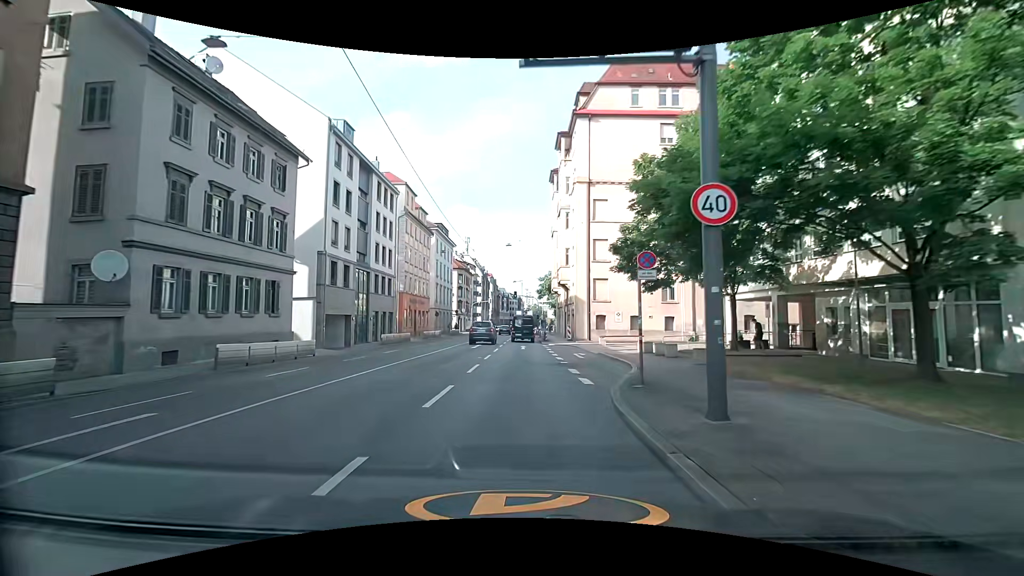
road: primary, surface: asphalt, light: Day
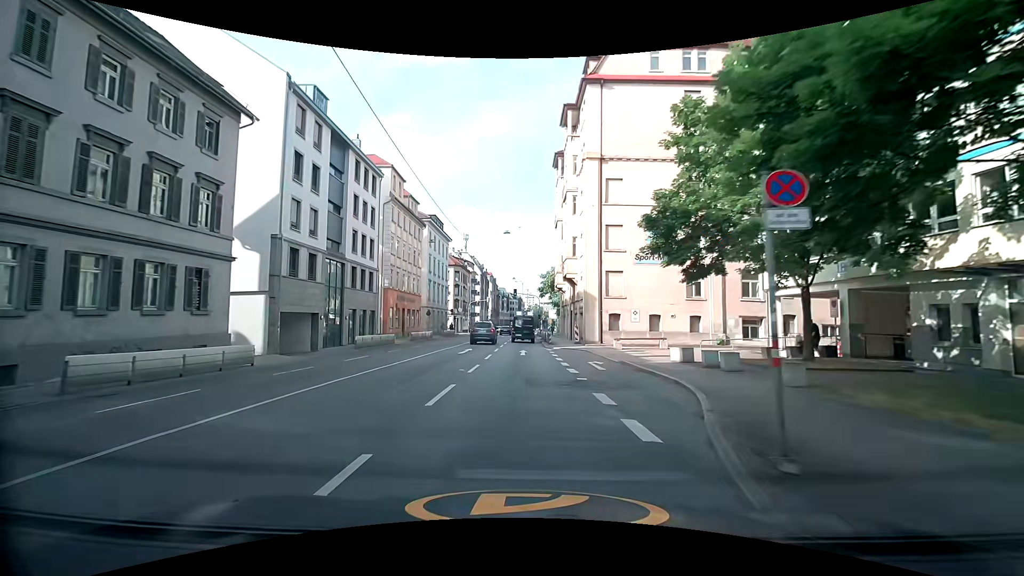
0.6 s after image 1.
(0.0, +6.0) m; +1°
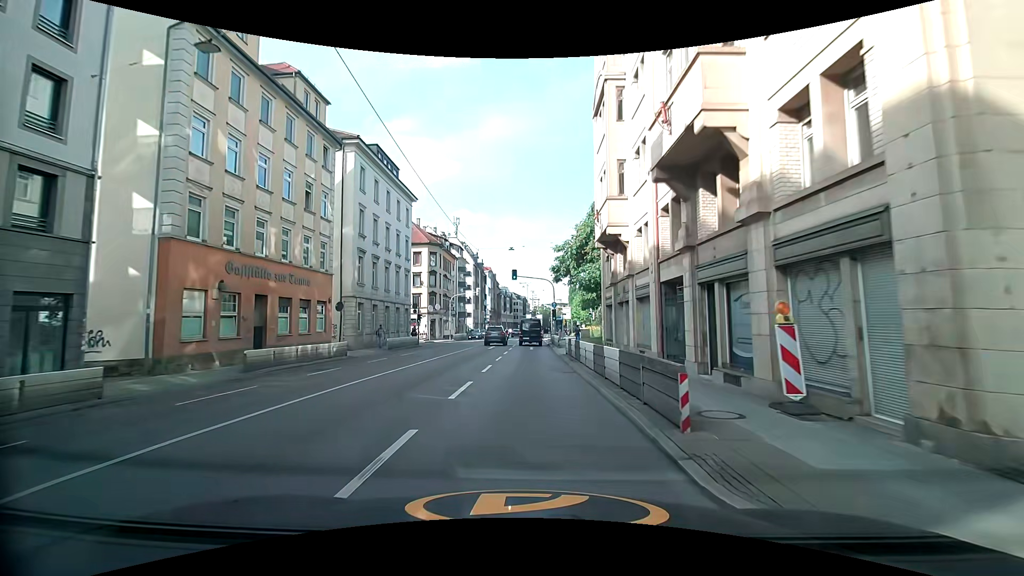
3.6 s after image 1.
(-0.3, +29.6) m; -2°
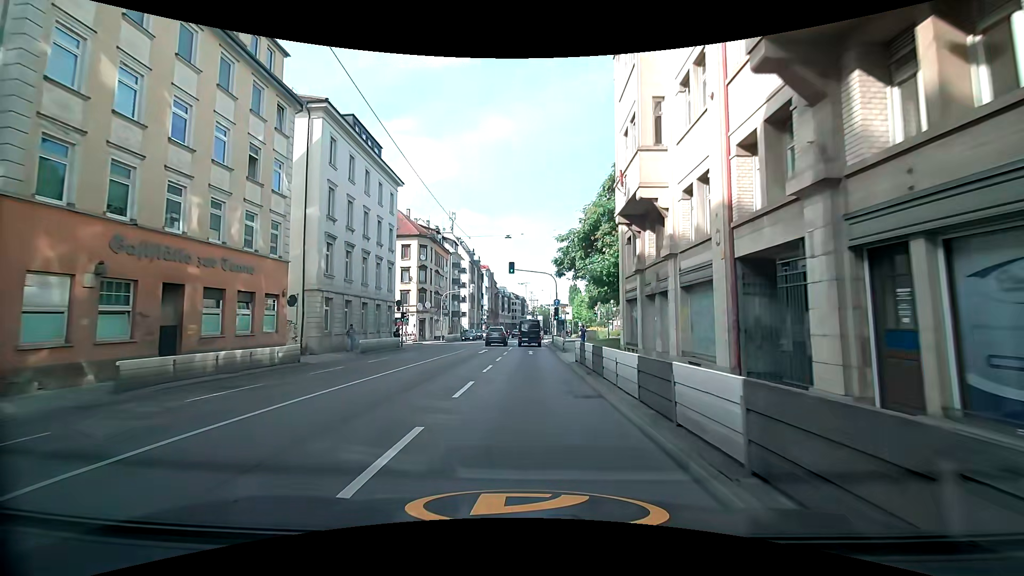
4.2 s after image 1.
(+0.1, +6.0) m; +1°
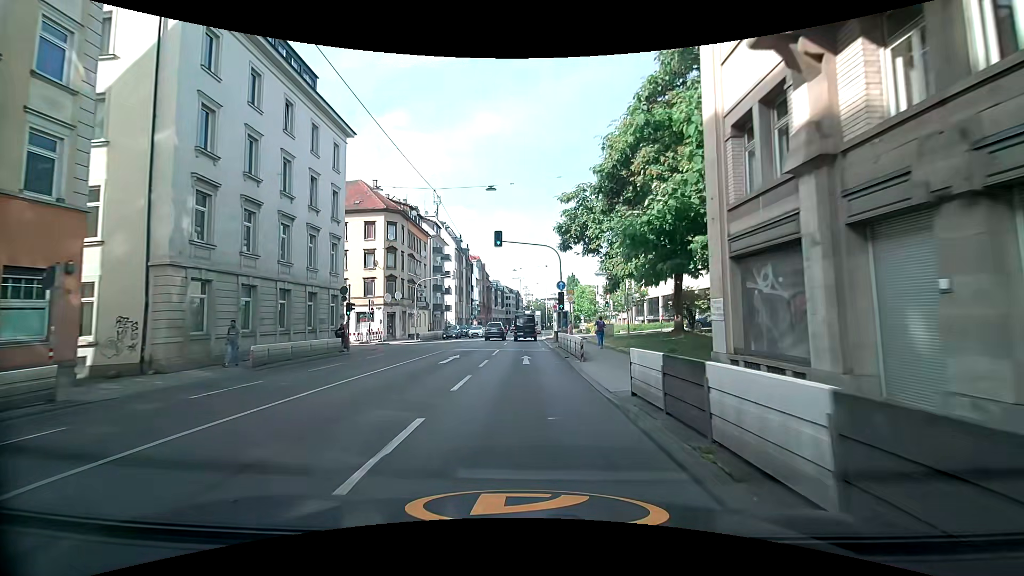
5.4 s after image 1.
(+0.1, +12.1) m; +1°
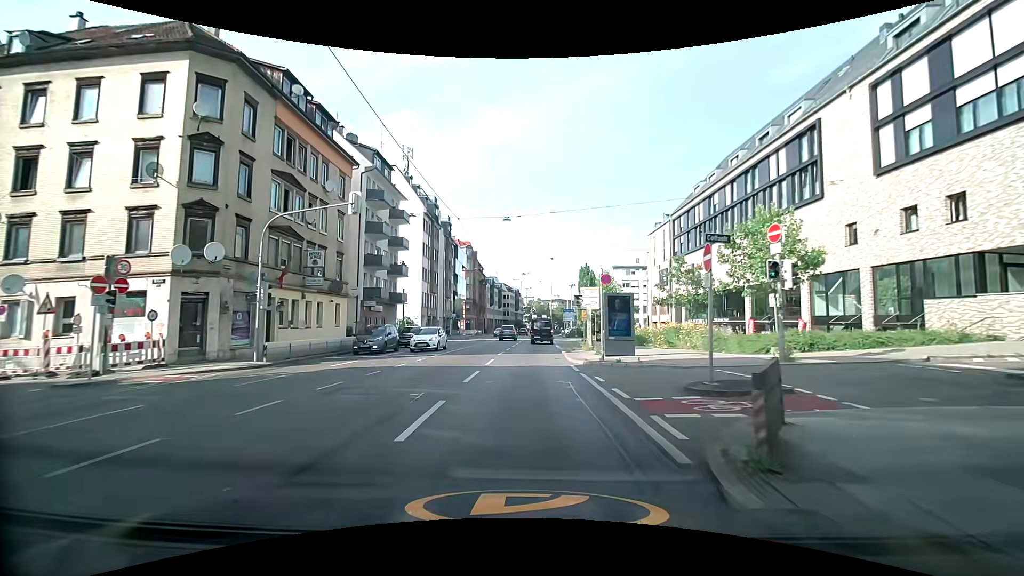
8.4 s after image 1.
(-0.3, +30.5) m; -1°
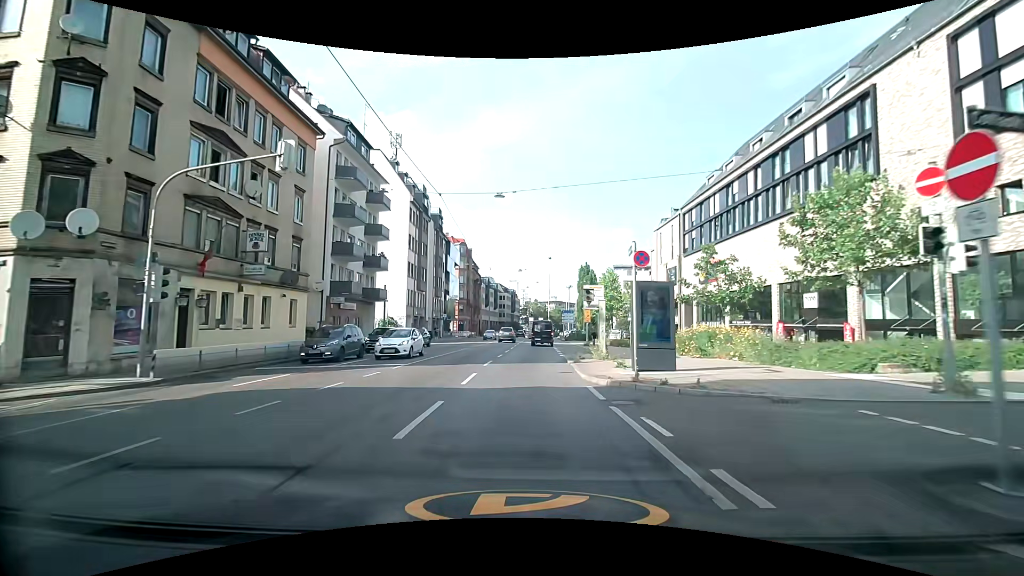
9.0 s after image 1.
(0.0, +6.1) m; +1°
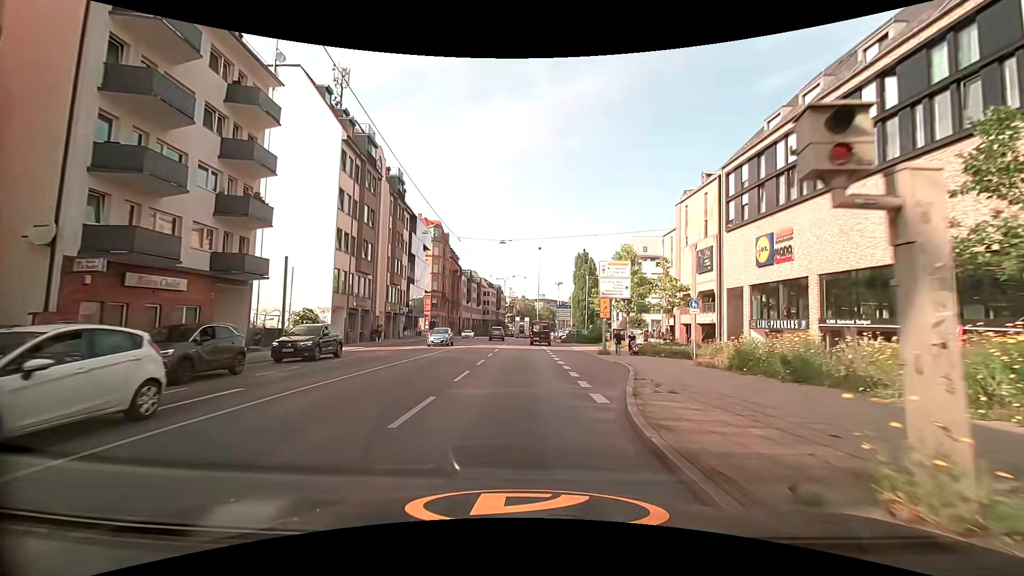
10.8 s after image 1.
(+0.1, +18.1) m; +1°
(0, +10) (+1, +20) (+2, +30) (+3, +40) (+3, +50) (+3, +60) (+3, +70) (+3, +80) (+3, +90) (+2, +100) m
